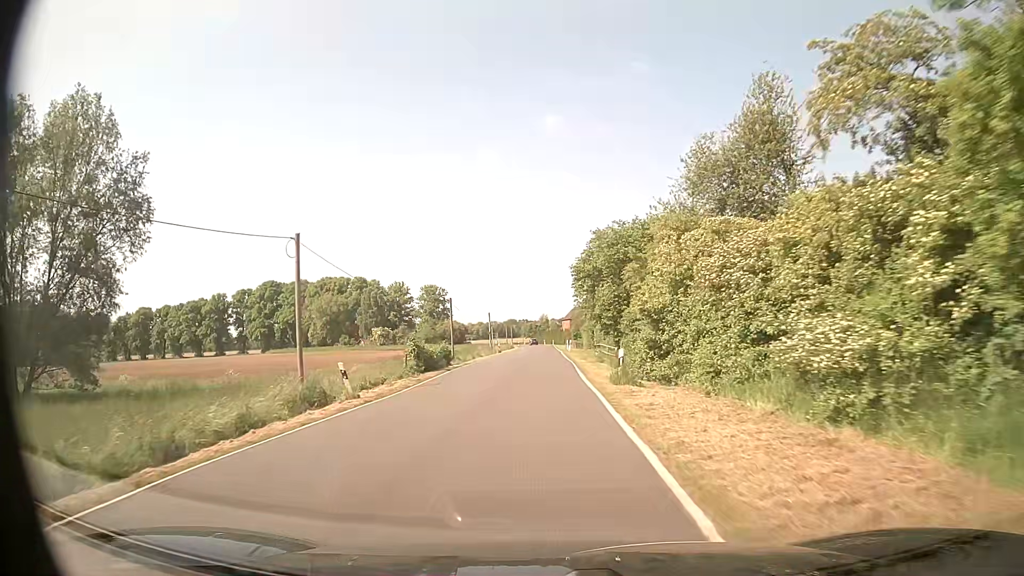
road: secondary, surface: asphalt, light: Day
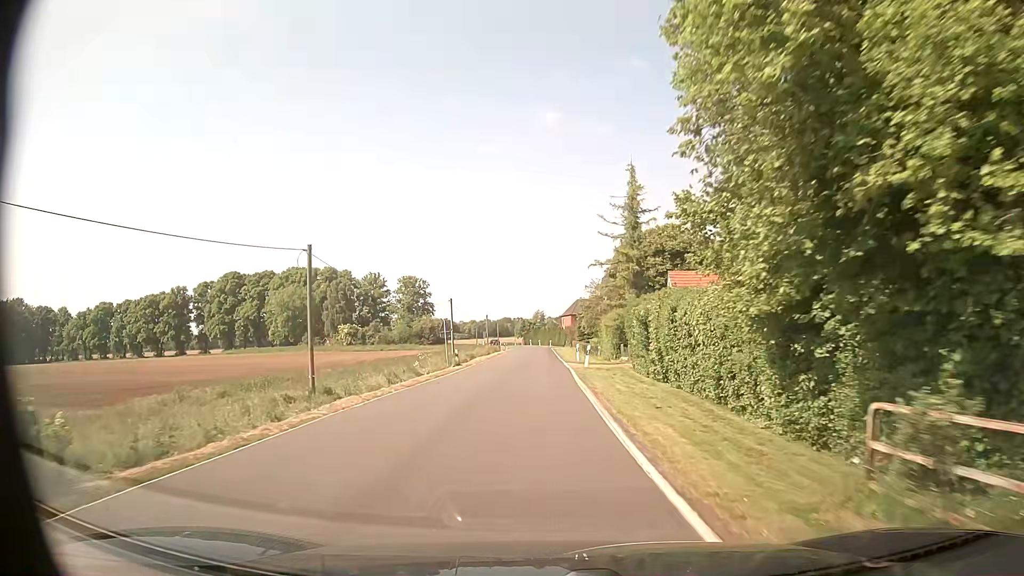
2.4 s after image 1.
(0.0, +31.6) m; 0°
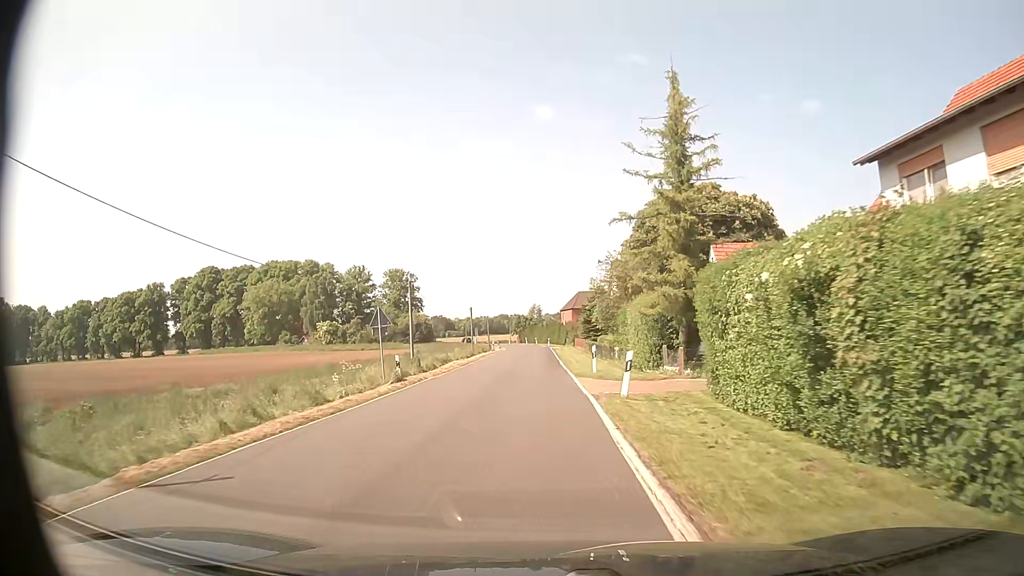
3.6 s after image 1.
(-0.1, +15.8) m; 0°
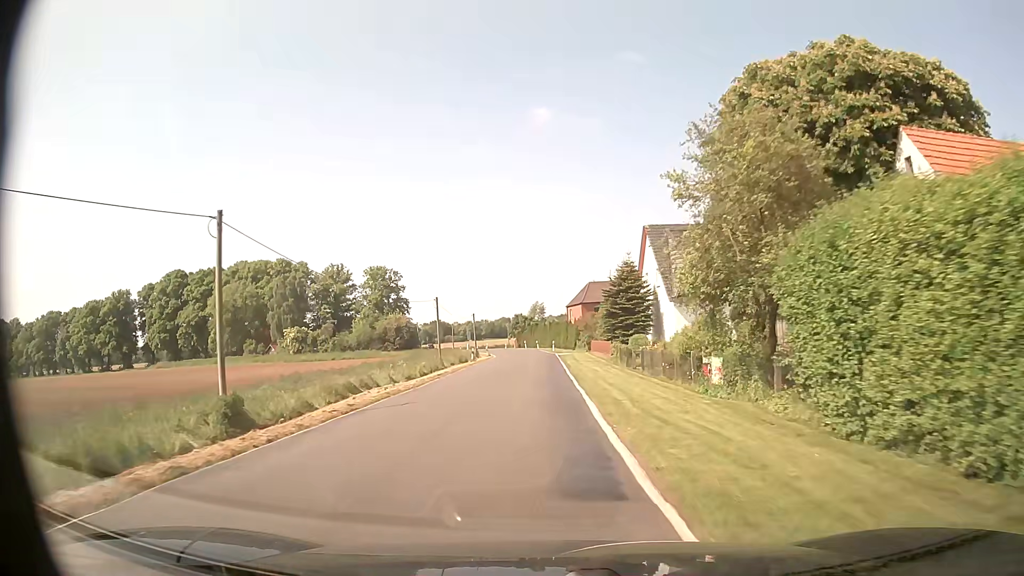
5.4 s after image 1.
(-0.1, +23.9) m; -1°
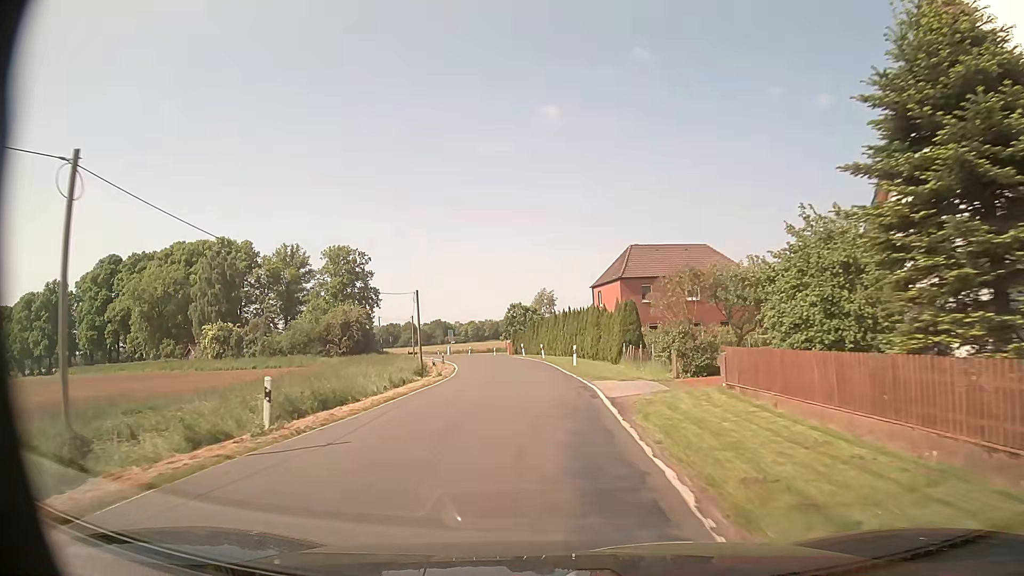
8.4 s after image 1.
(-0.1, +39.7) m; 0°
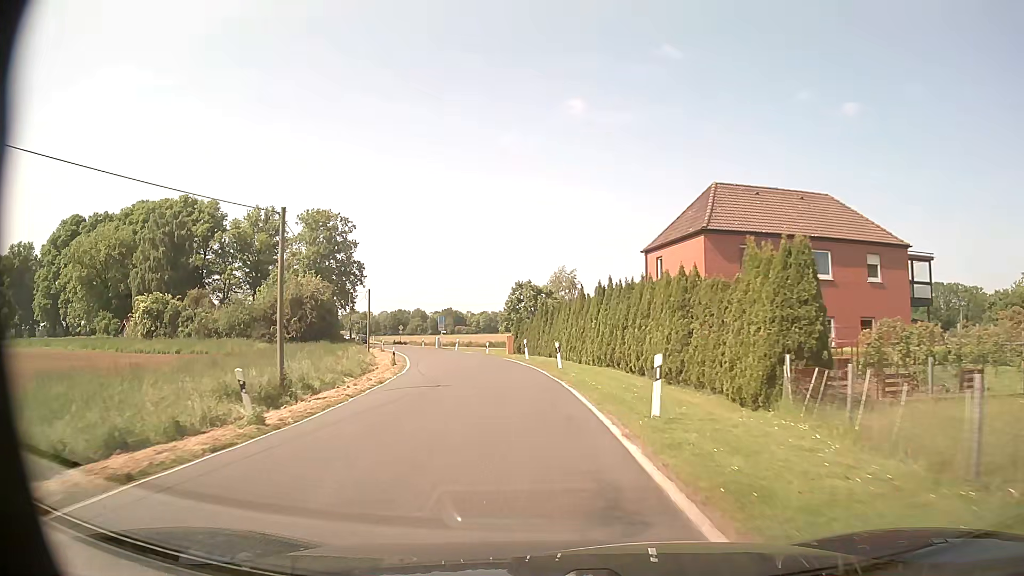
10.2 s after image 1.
(-0.2, +23.8) m; -1°
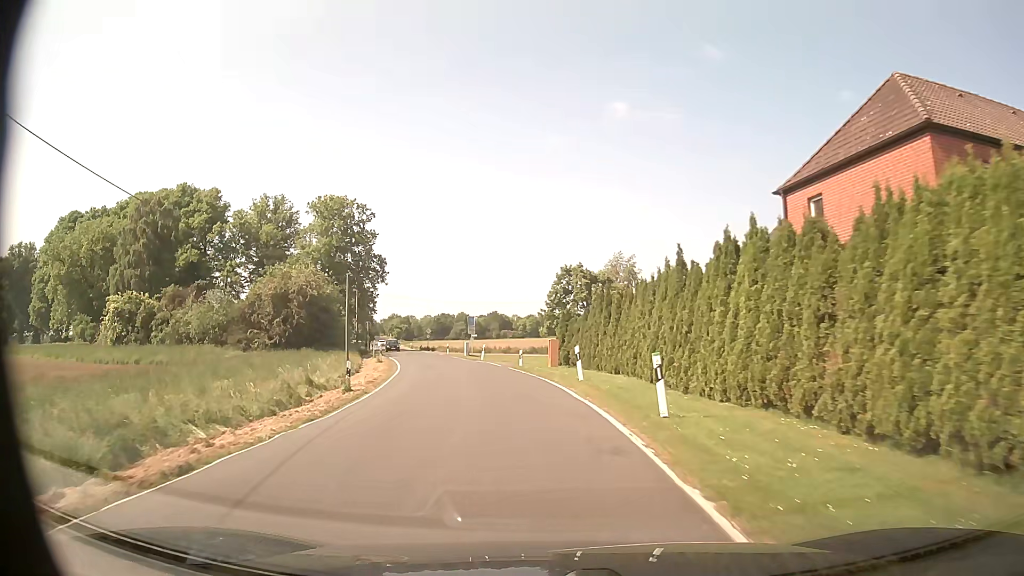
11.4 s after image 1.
(-0.6, +15.9) m; -4°
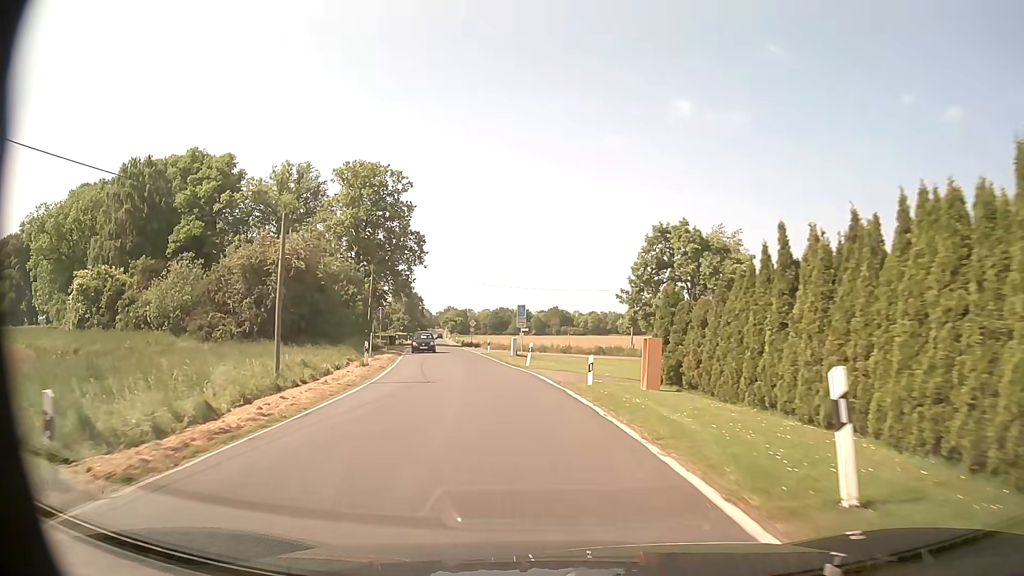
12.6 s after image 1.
(-0.7, +15.8) m; -5°
(0, +10) (-1, +20) (-3, +30) (-4, +40) (-6, +50) (-8, +59) (-10, +69) (-12, +79) (-14, +89) (-16, +99) m
